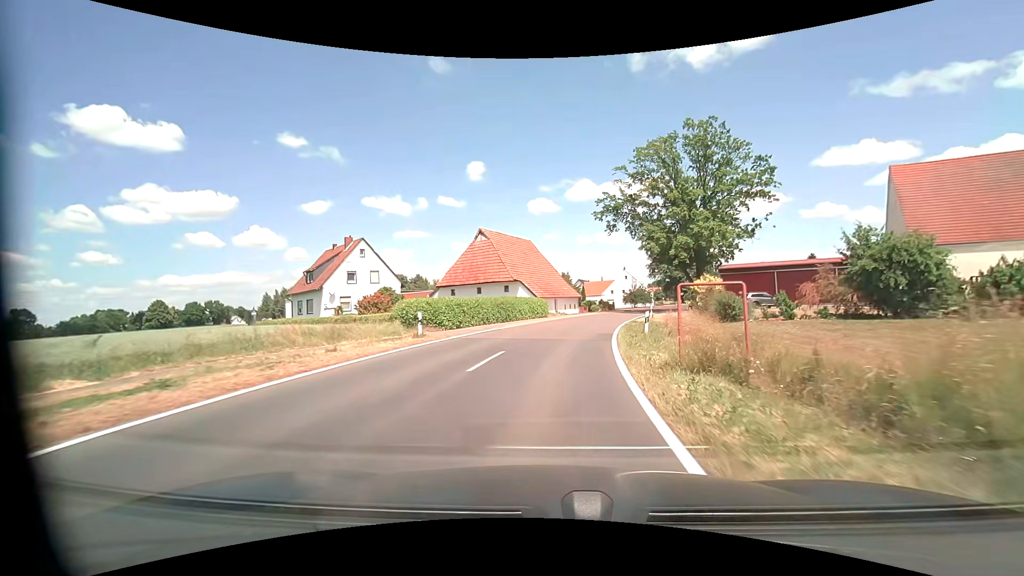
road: tertiary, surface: asphalt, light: Day
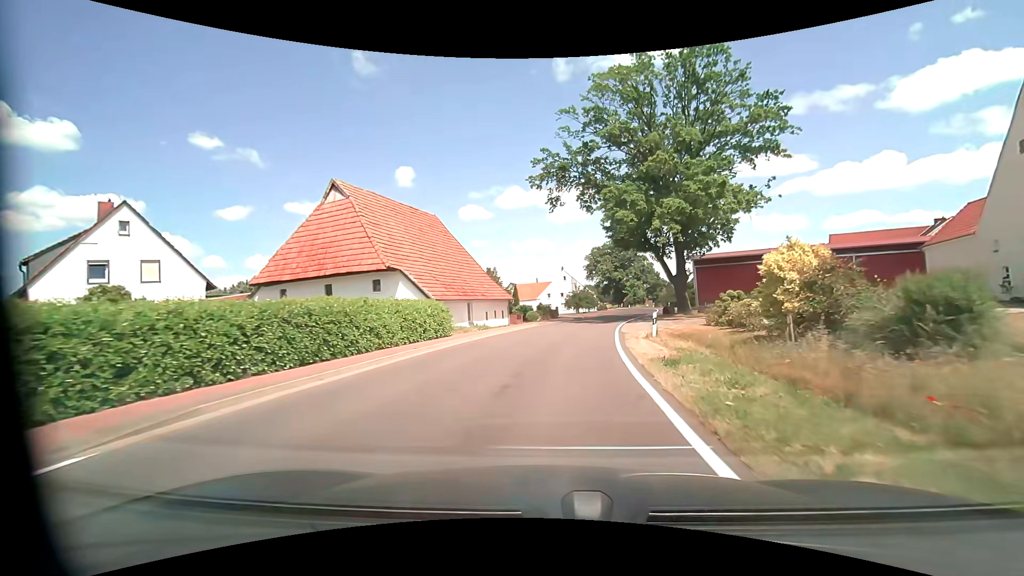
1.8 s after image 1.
(+1.3, +21.3) m; +7°
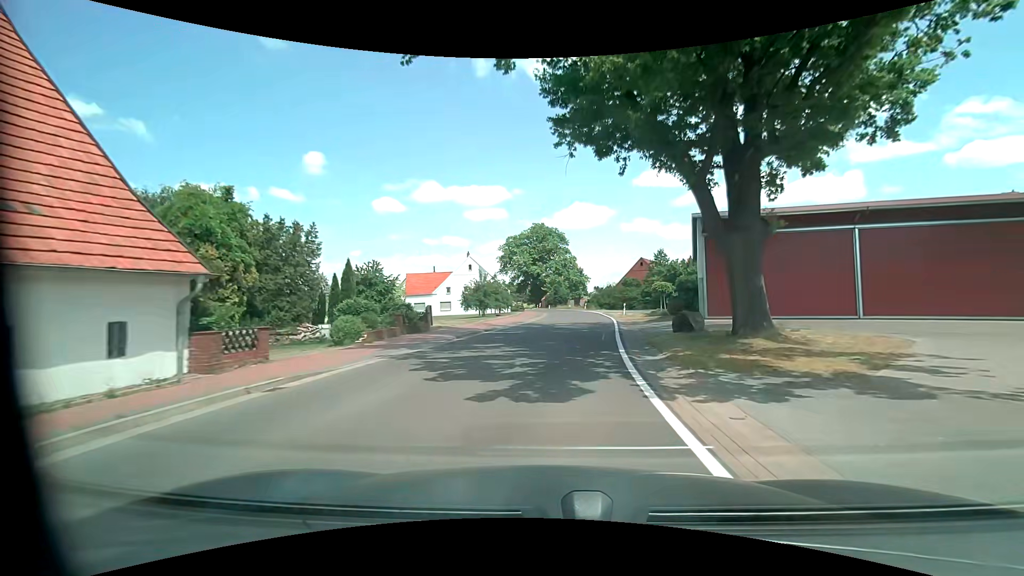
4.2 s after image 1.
(+2.5, +28.4) m; +10°
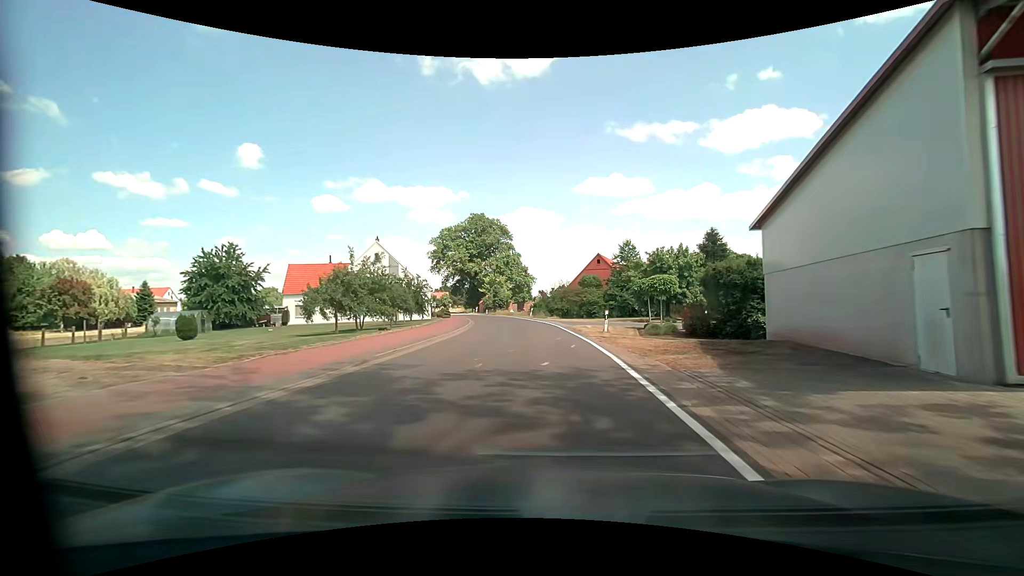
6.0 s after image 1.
(+1.4, +21.2) m; +6°
(0, +10) (0, +20) (0, +30) (-1, +40) (-3, +50) (-5, +60) (-7, +69) (-9, +79) (-12, +89) (-14, +98) m
